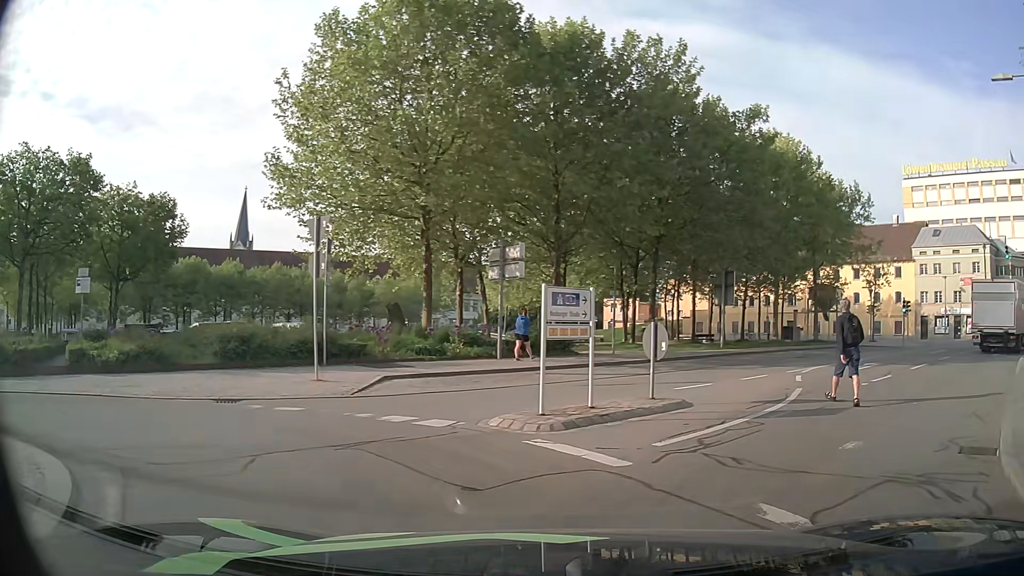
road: residential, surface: asphalt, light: Day
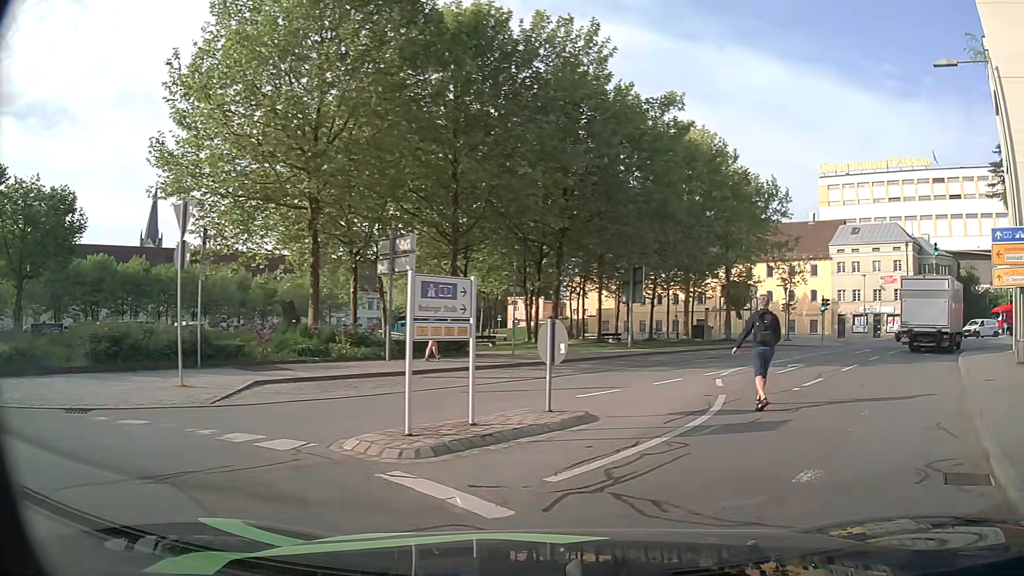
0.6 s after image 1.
(+0.2, +1.8) m; +9°
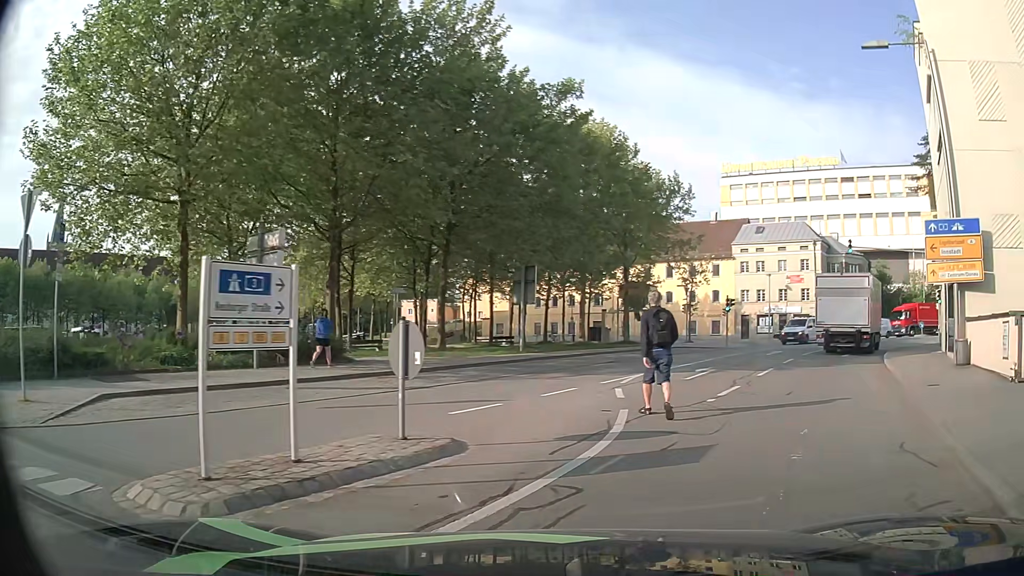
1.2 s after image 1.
(+0.2, +2.0) m; +8°
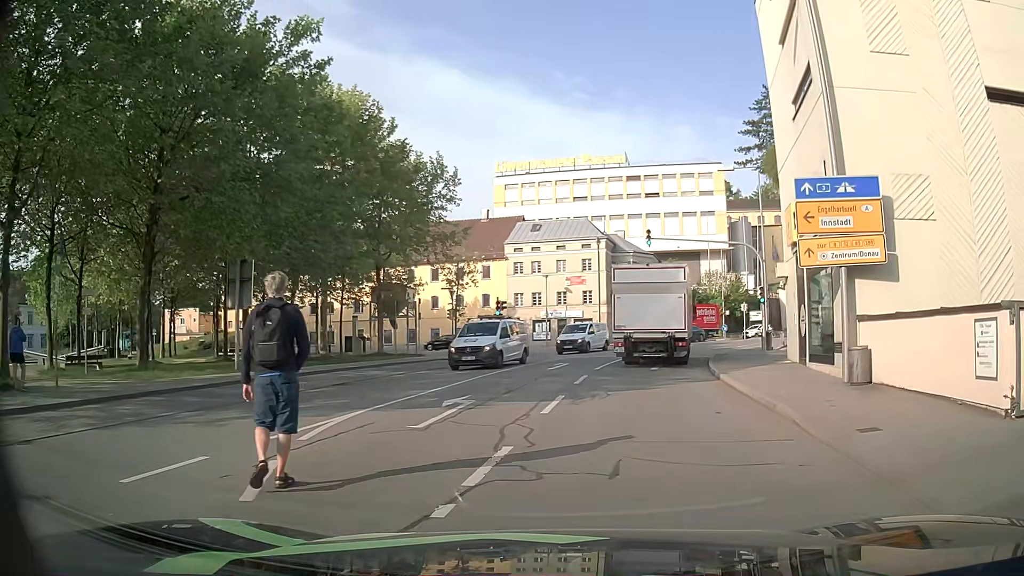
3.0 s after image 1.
(+1.5, +6.7) m; +20°
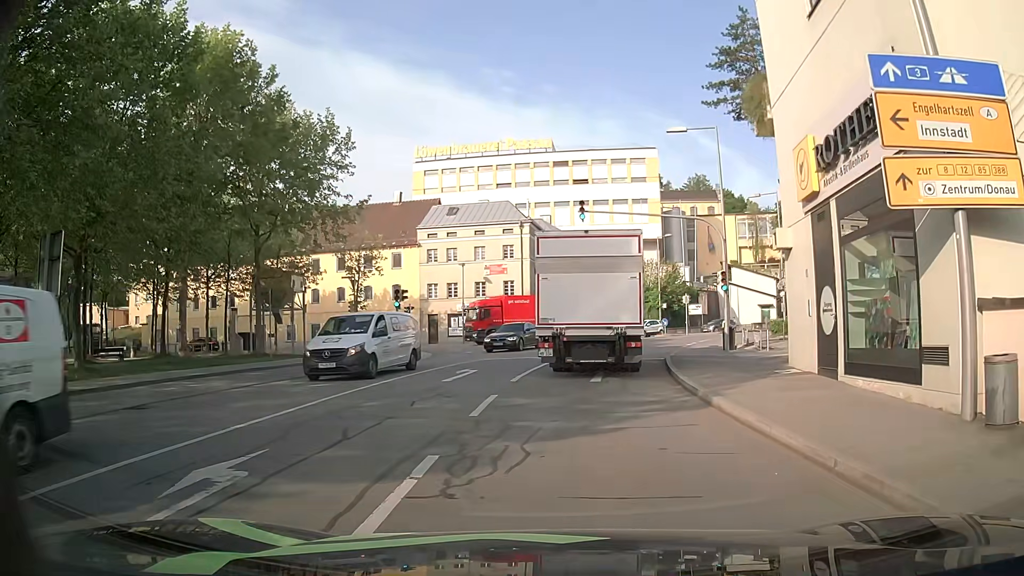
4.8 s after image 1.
(+0.5, +6.8) m; +4°
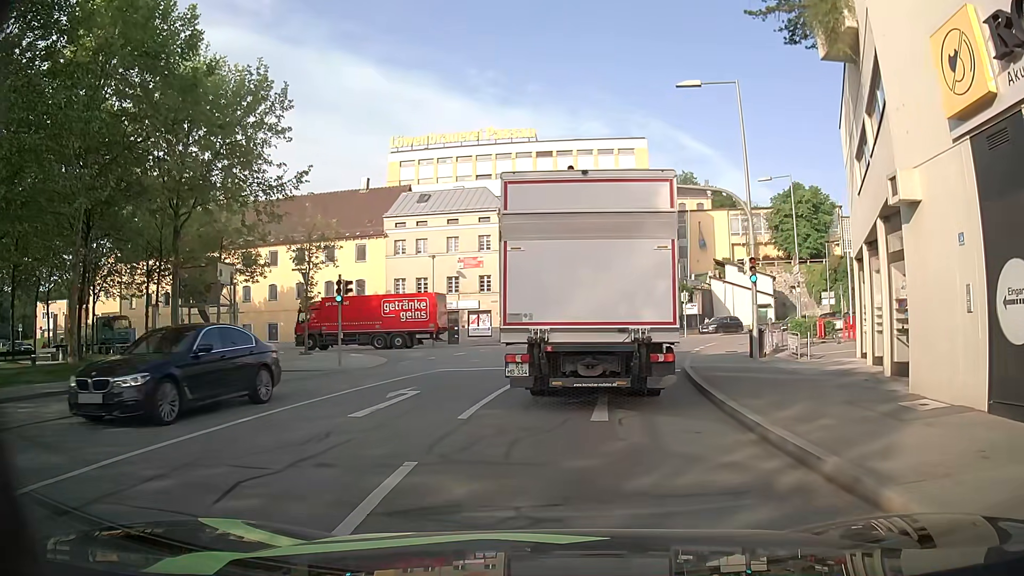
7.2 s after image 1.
(+0.2, +6.1) m; +2°
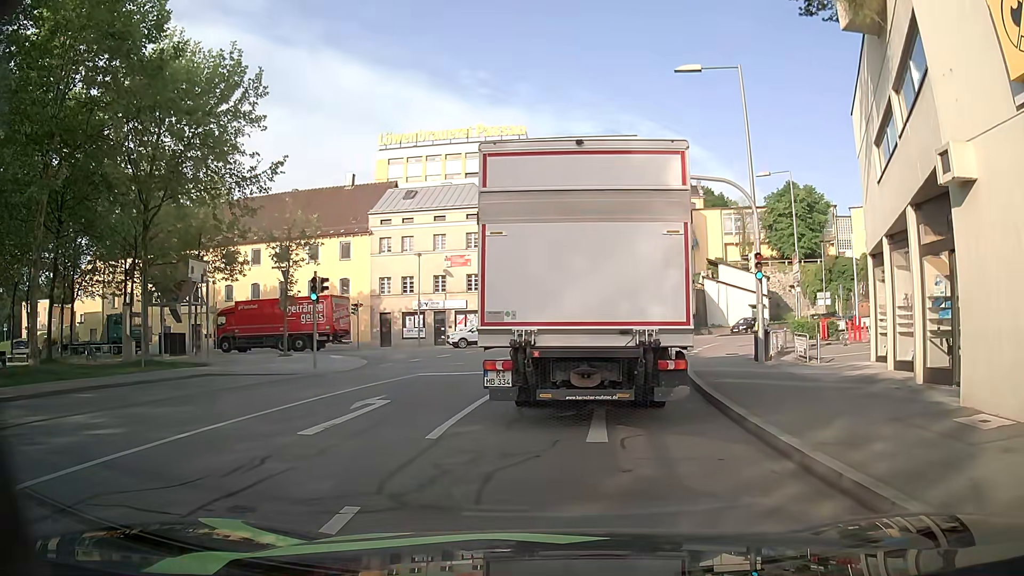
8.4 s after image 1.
(0.0, +1.6) m; +2°
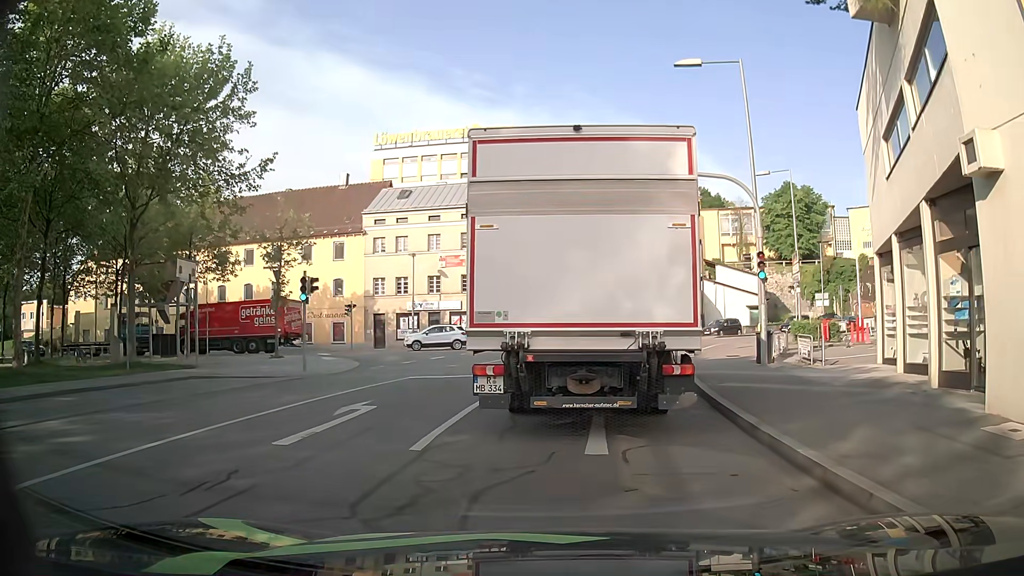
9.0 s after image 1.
(0.0, +0.7) m; 0°
